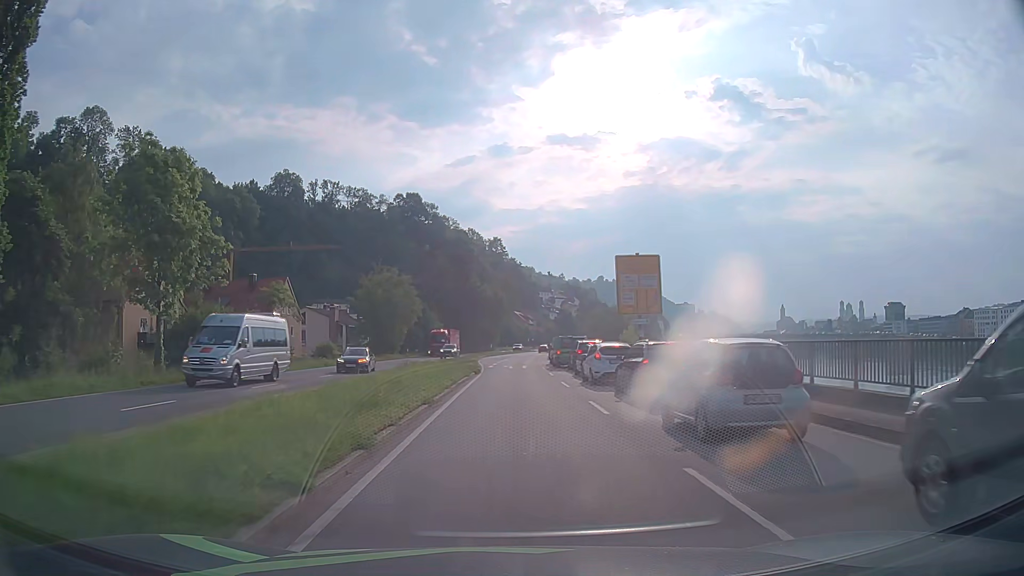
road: primary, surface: asphalt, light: Day
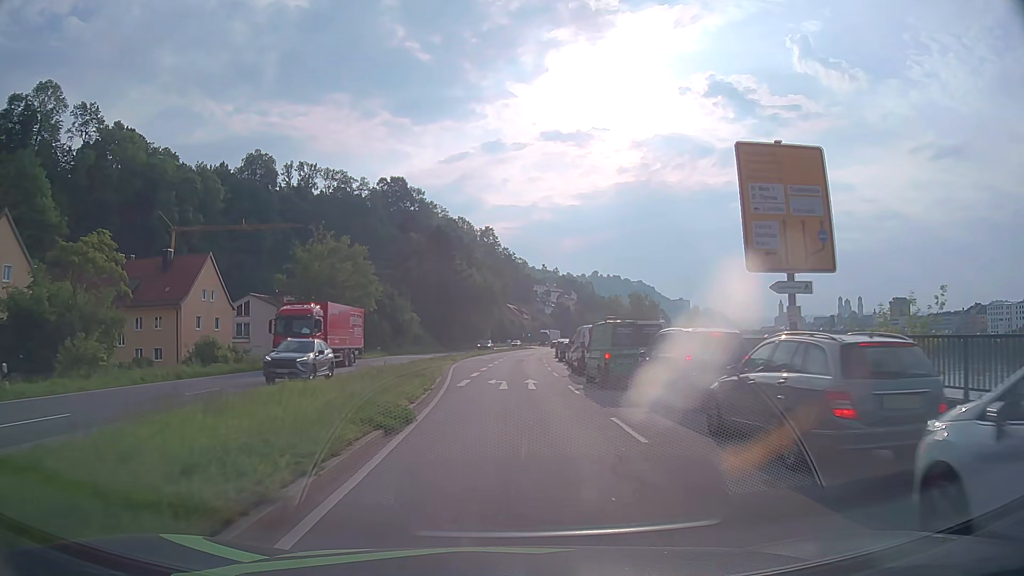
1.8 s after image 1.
(+0.1, +22.3) m; 0°
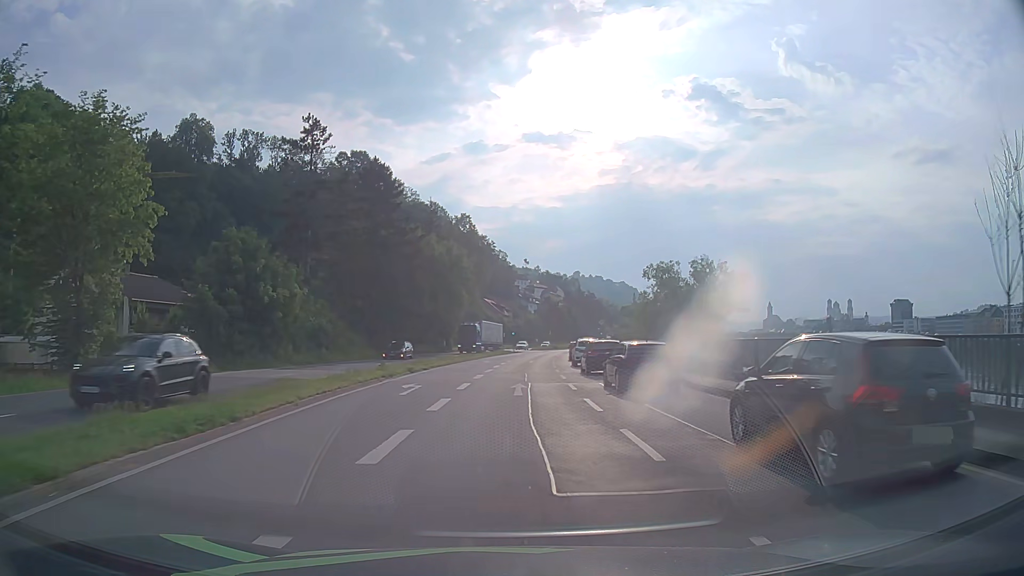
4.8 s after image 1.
(+0.6, +37.7) m; +2°
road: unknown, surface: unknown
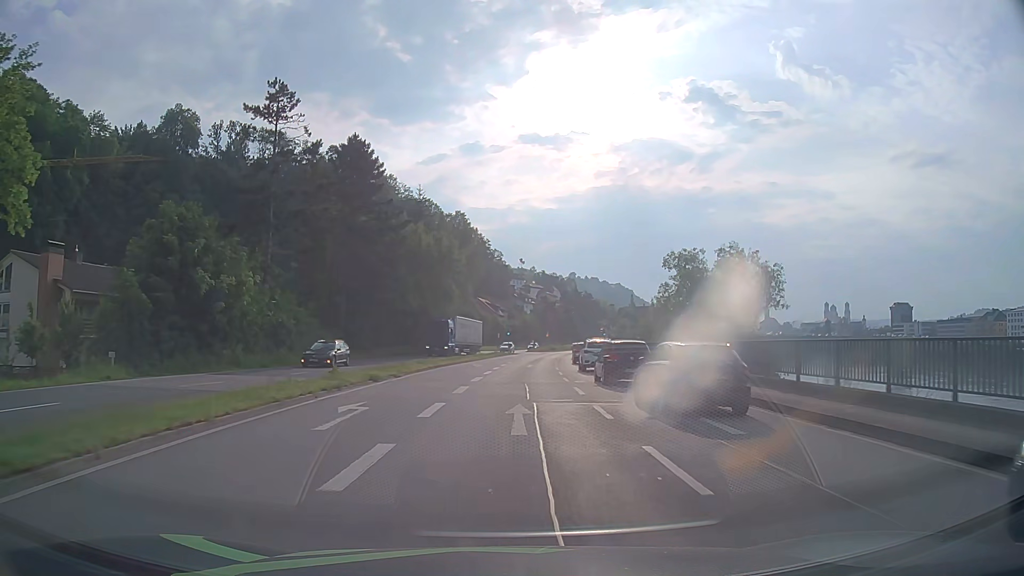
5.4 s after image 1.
(0.0, +7.6) m; 0°
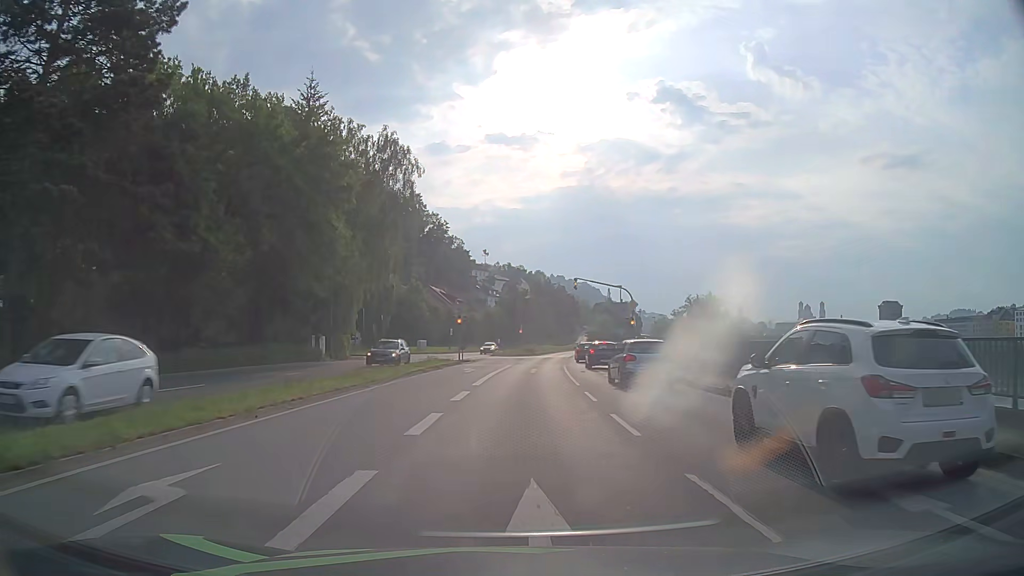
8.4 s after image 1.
(+1.0, +38.0) m; +3°
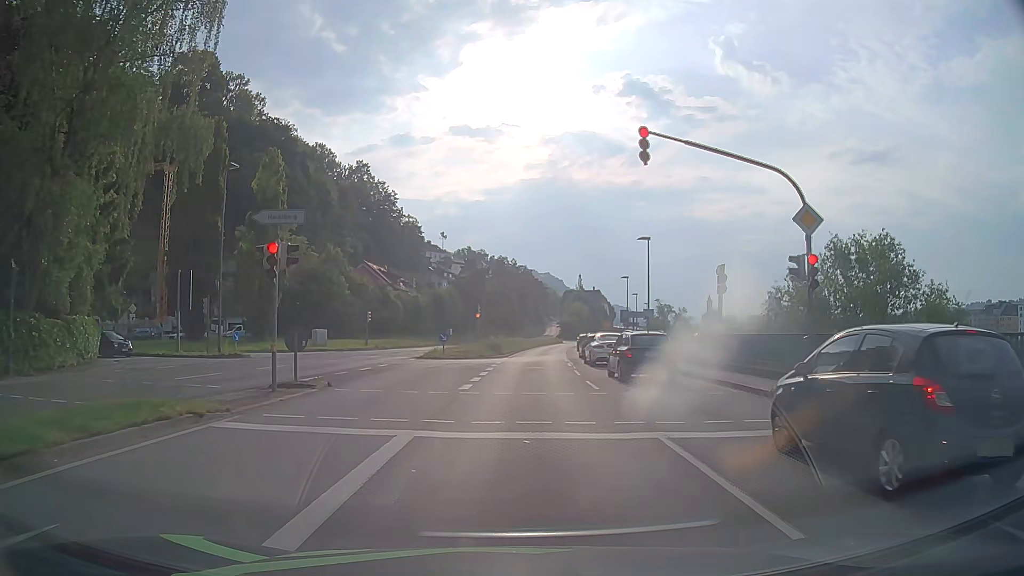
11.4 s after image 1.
(+1.0, +32.1) m; +3°
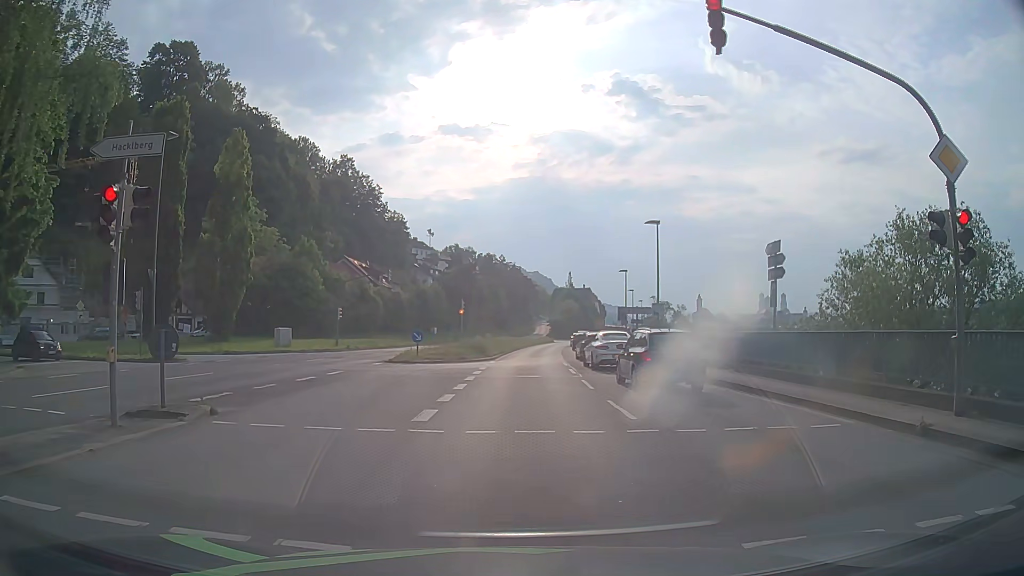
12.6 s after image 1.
(+0.1, +5.9) m; +2°
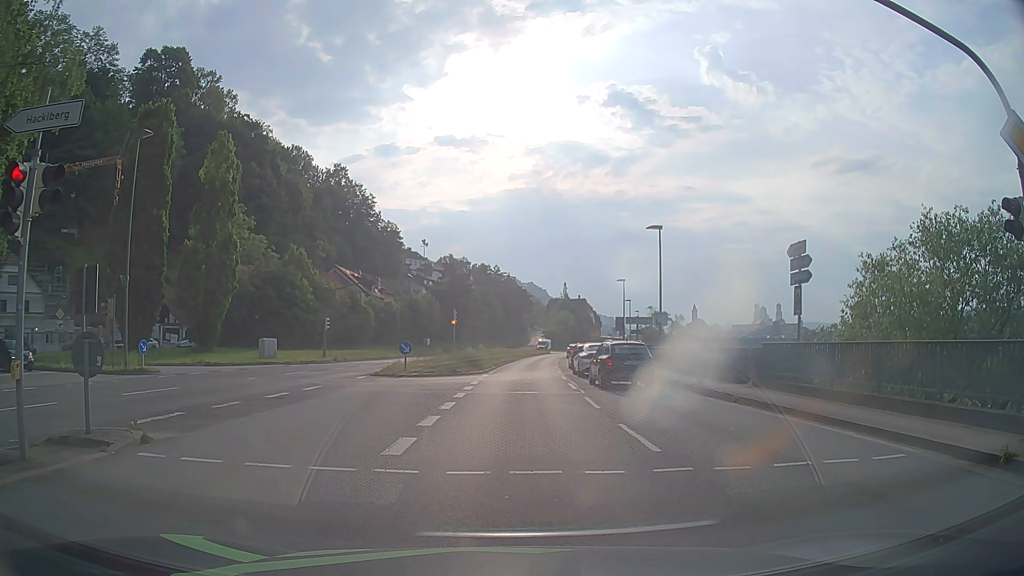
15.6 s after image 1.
(0.0, +2.0) m; -2°
